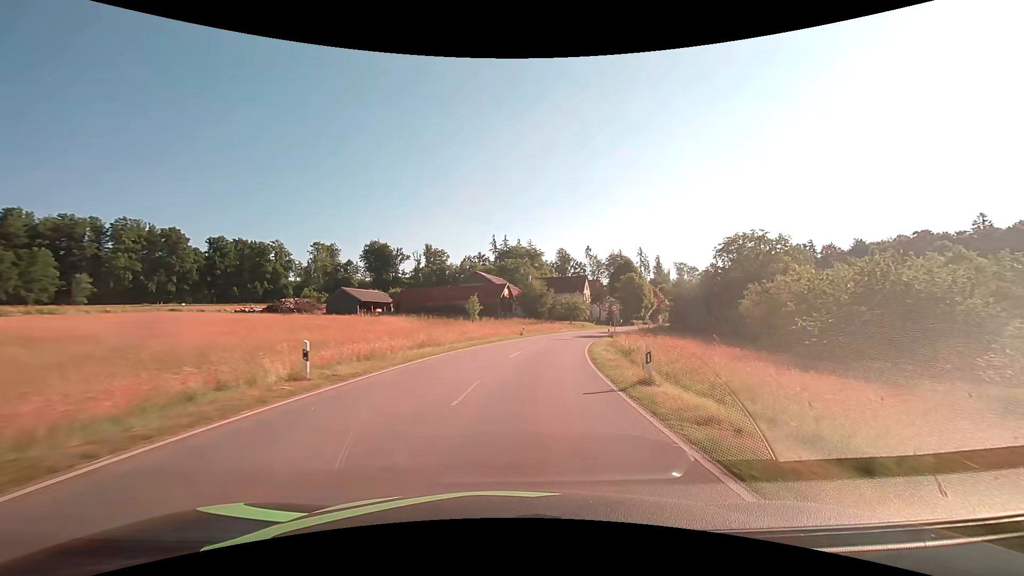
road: tertiary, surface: asphalt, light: Day
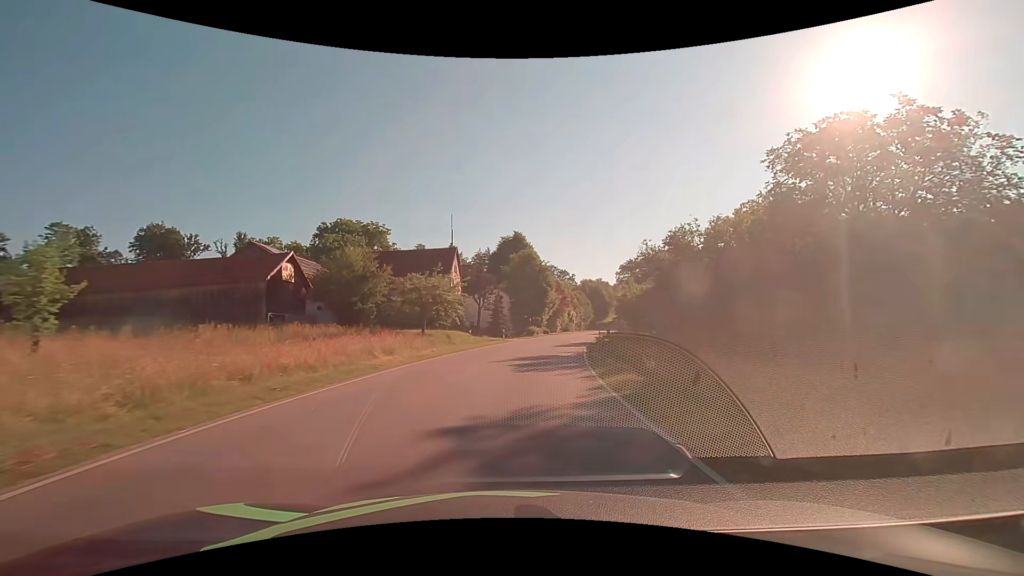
(+5.7, +44.1) m; +16°
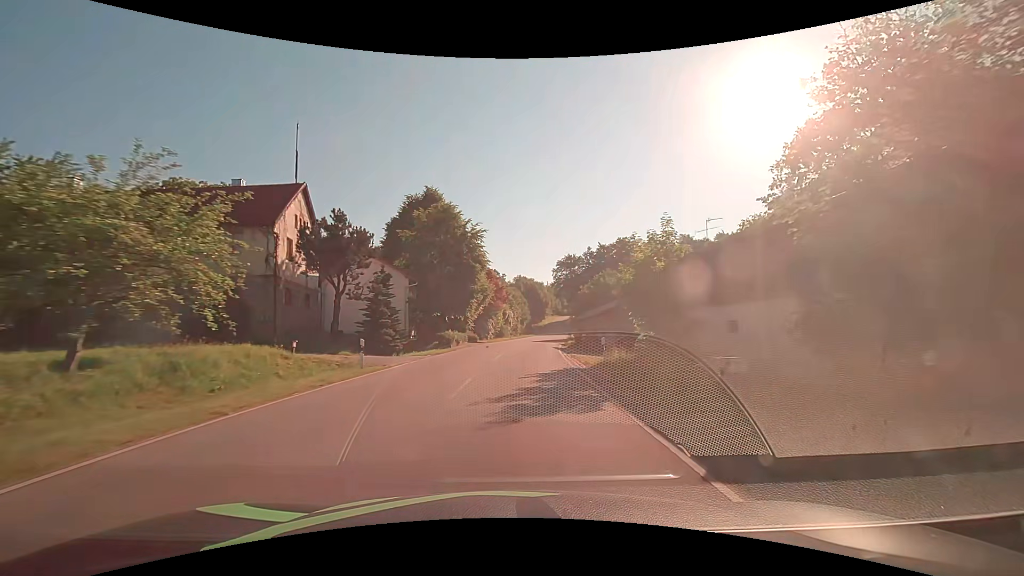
(+1.9, +25.5) m; +8°
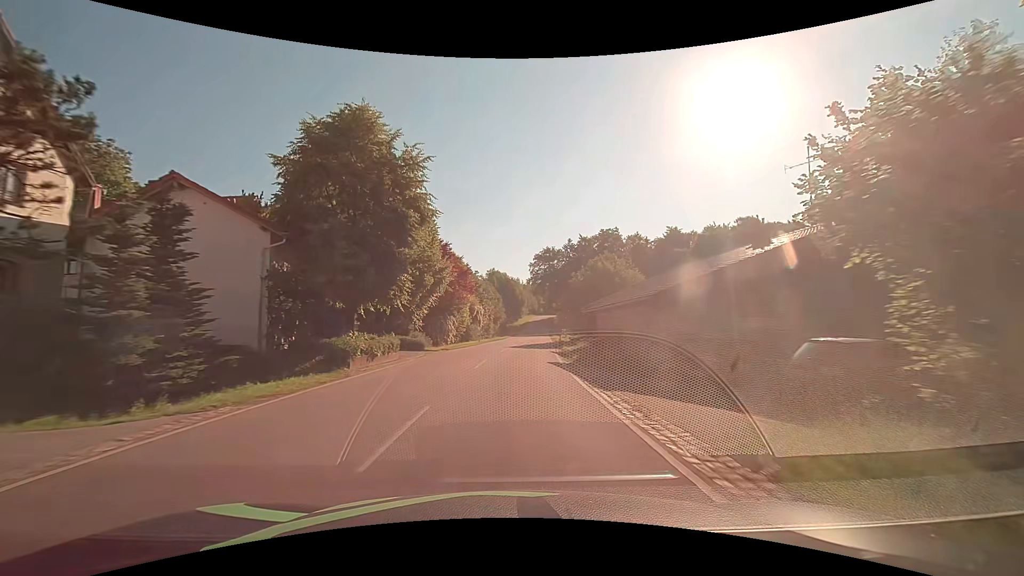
(+0.5, +16.7) m; +3°
(0, +10) (0, +20) (+1, +30) (+1, +40) (+2, +50) (+3, +60) (+4, +70) (+5, +80) (+6, +90) (+6, +100) m
